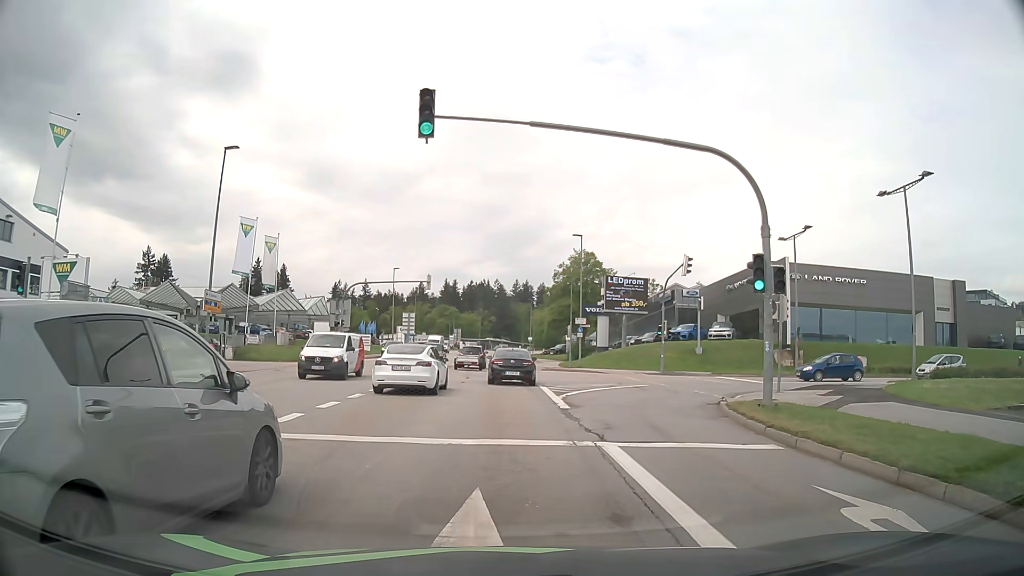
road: tertiary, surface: asphalt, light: Day
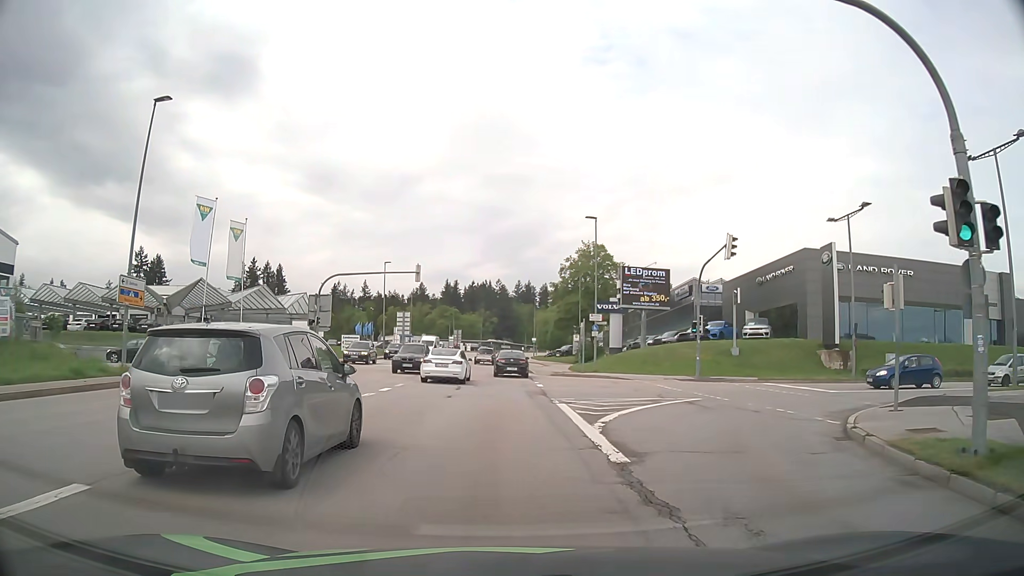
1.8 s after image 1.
(-0.1, +7.9) m; 0°
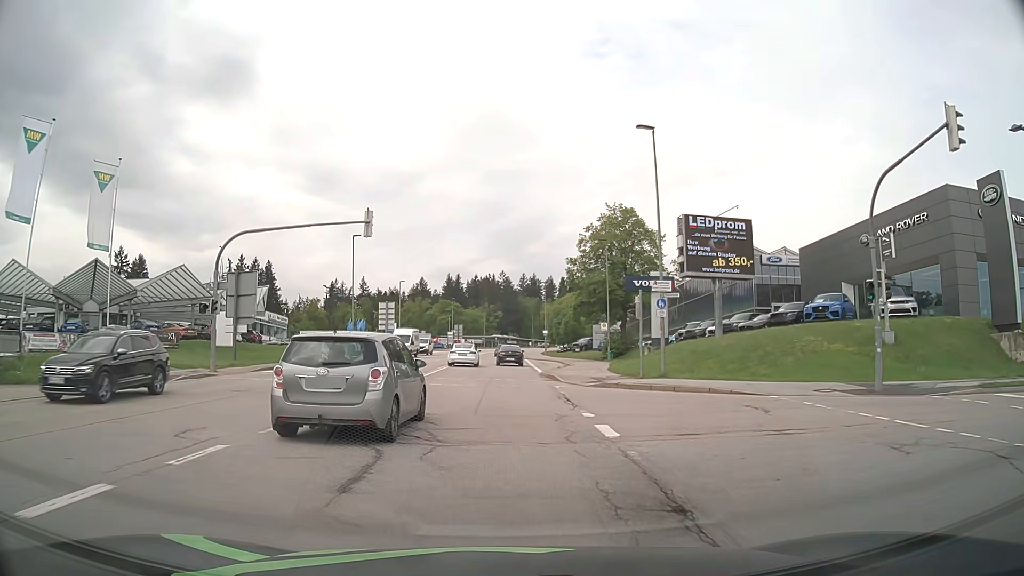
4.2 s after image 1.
(-0.2, +18.0) m; -1°
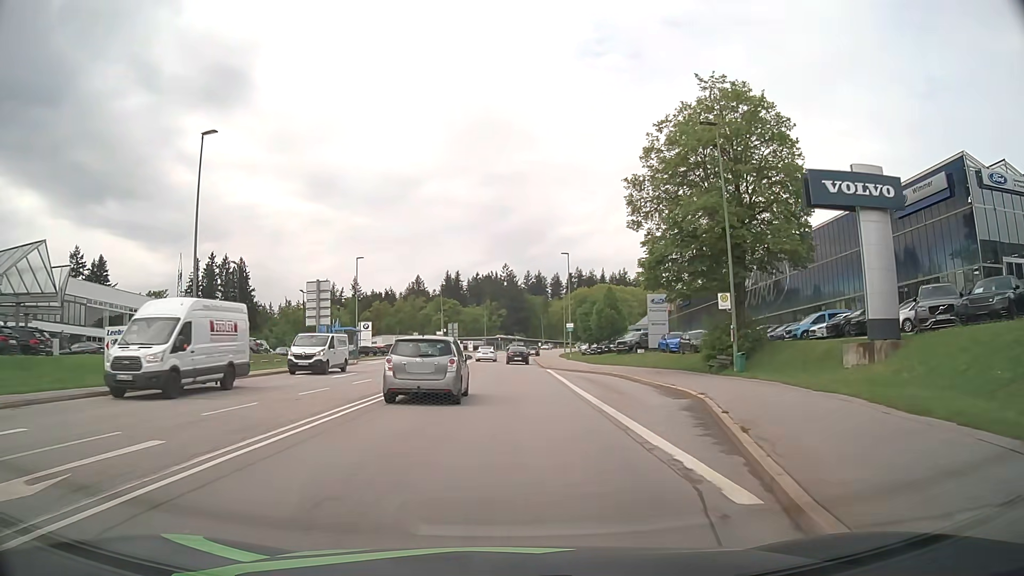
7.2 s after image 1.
(-0.1, +31.5) m; 0°
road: secondary
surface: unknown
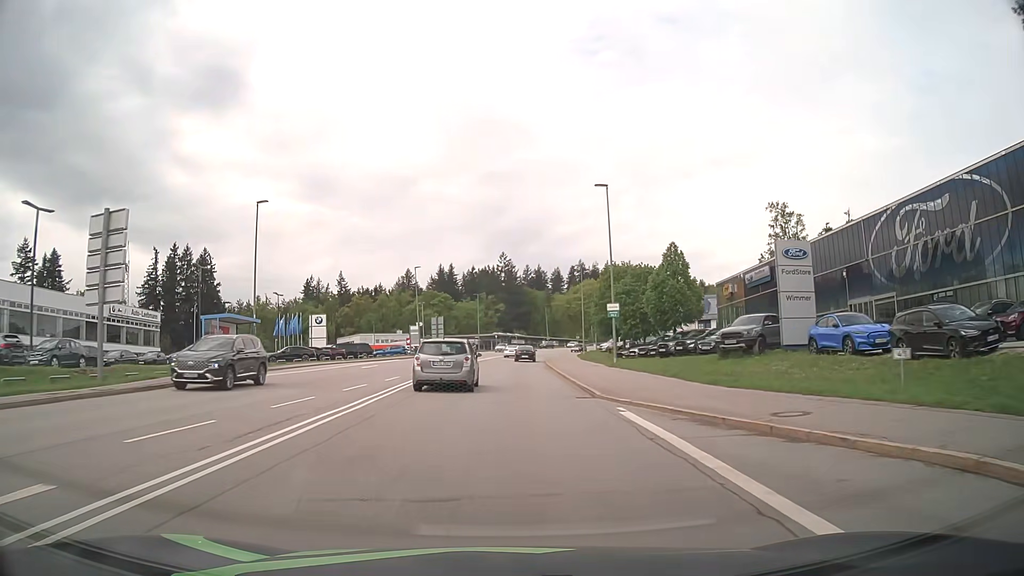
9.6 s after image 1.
(+0.1, +27.9) m; 0°
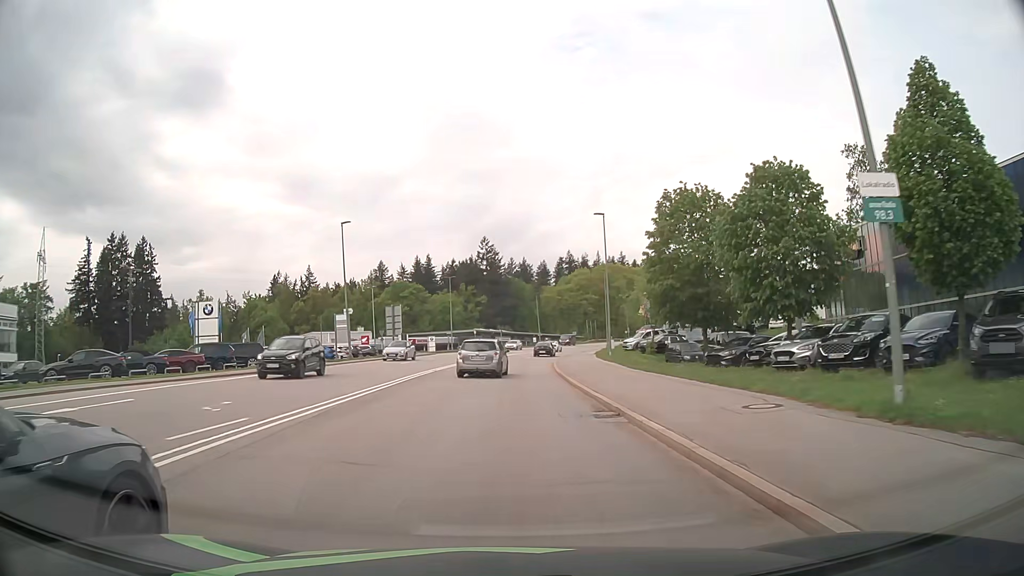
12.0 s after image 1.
(+0.2, +29.3) m; +1°
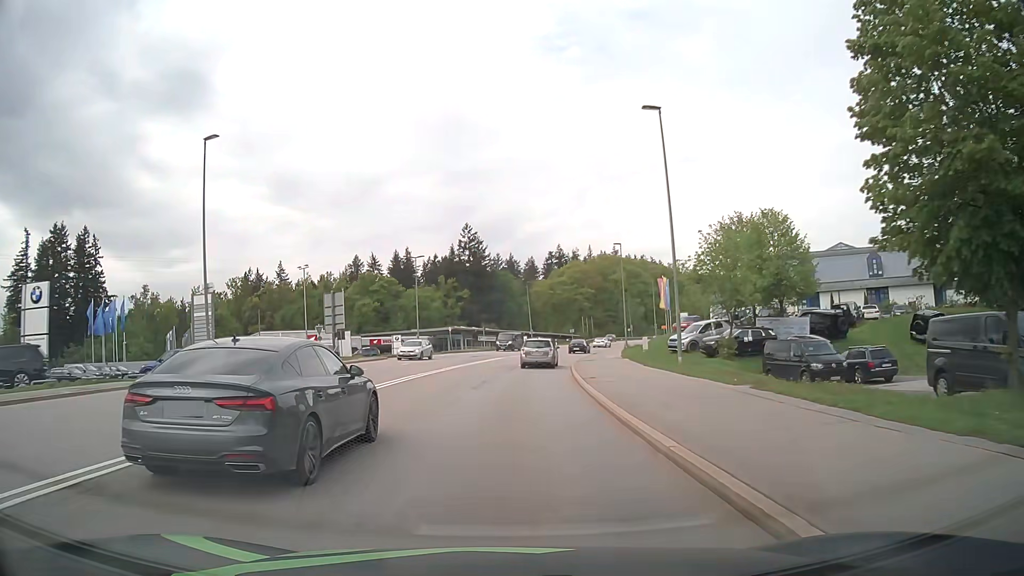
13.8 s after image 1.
(+0.3, +22.7) m; +1°
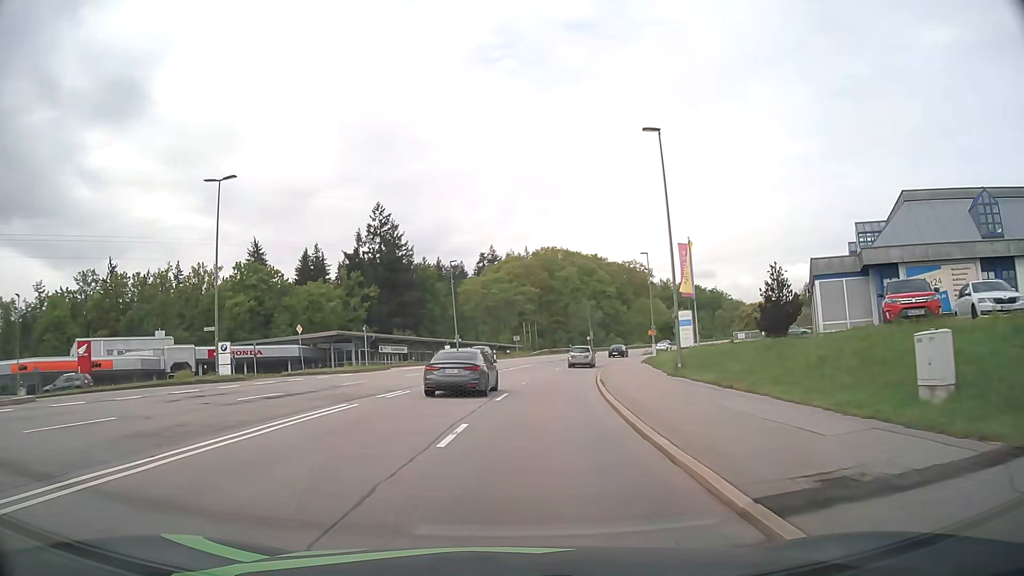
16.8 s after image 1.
(+1.8, +38.2) m; +6°
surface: asphalt
(0, +10) (+1, +20) (+2, +30) (+3, +40) (+5, +50) (+7, +59) (+10, +69) (+13, +79) (+16, +88) (+20, +97) m
